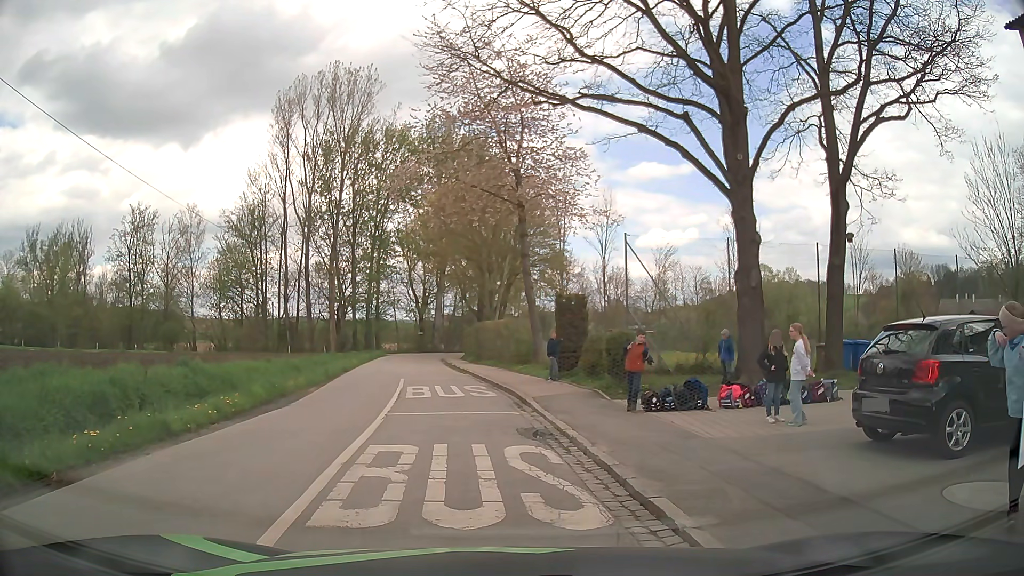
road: tertiary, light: Day
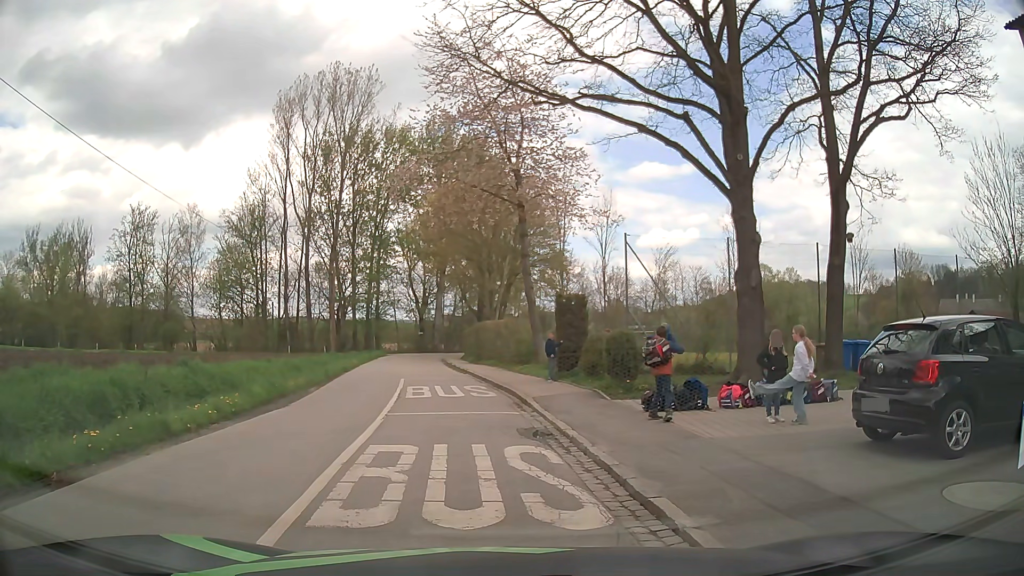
(0.0, 0.0) m; 0°
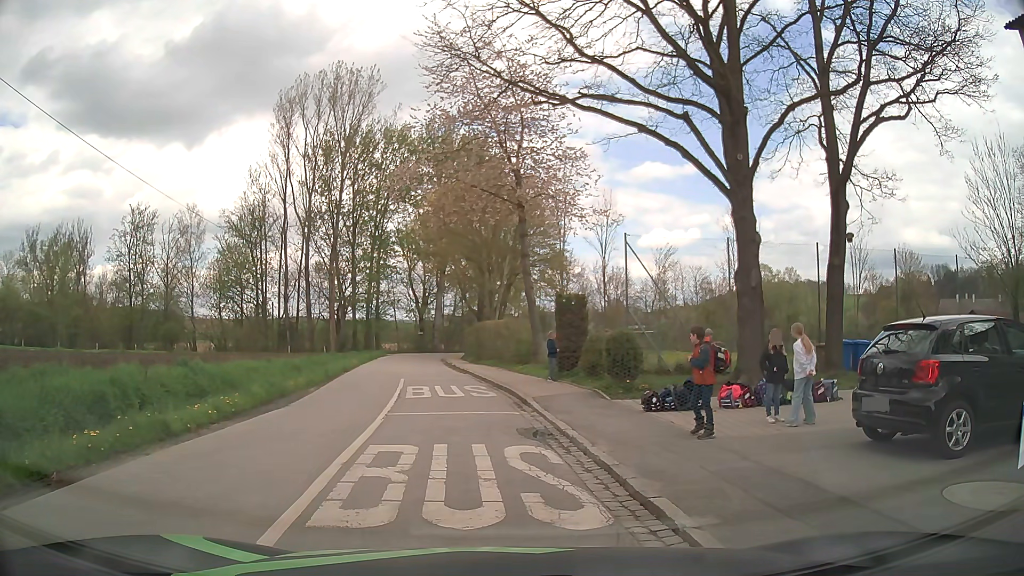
(0.0, 0.0) m; 0°
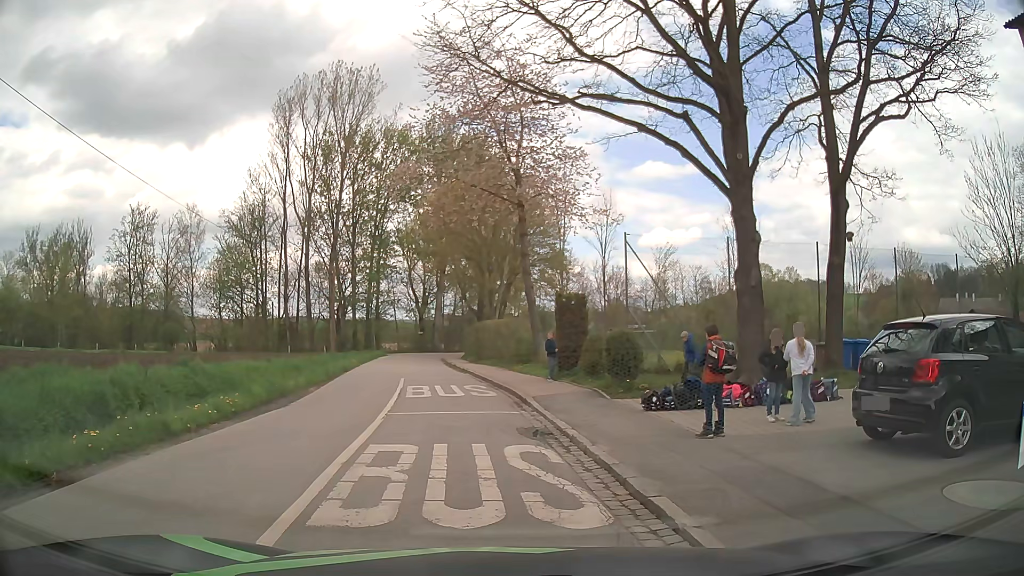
(0.0, 0.0) m; 0°
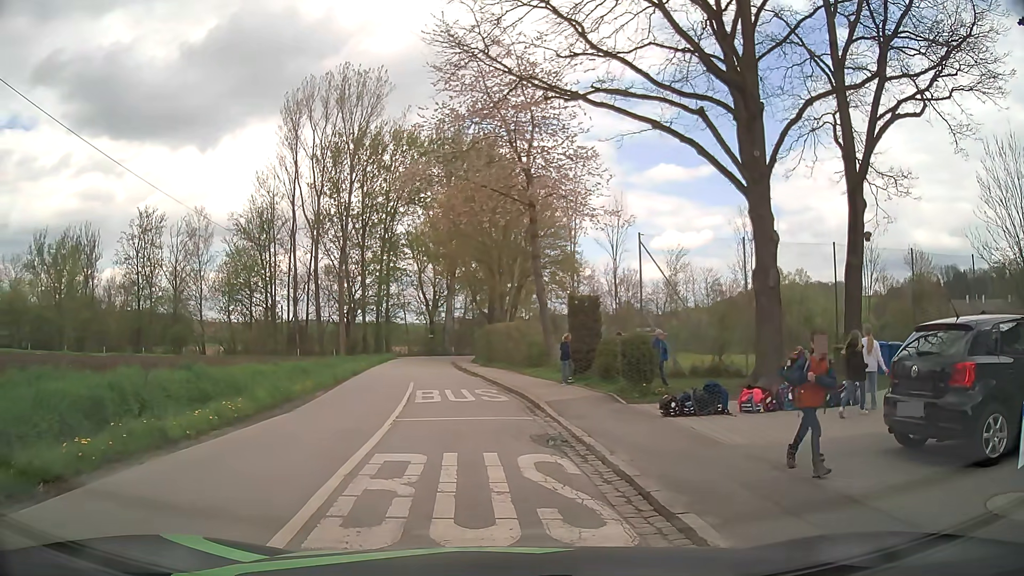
(0.0, +0.5) m; 0°
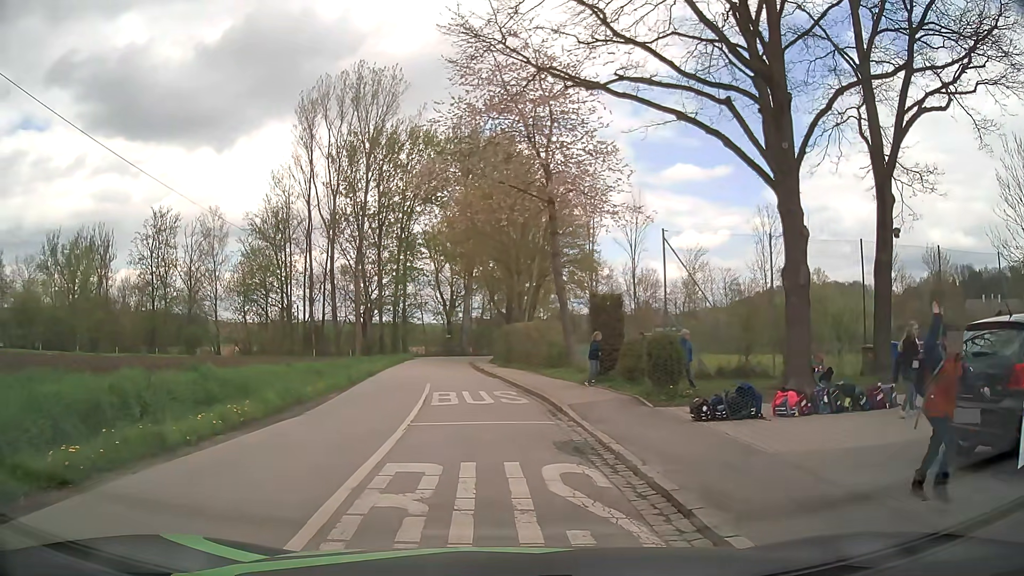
(0.0, +0.7) m; -1°
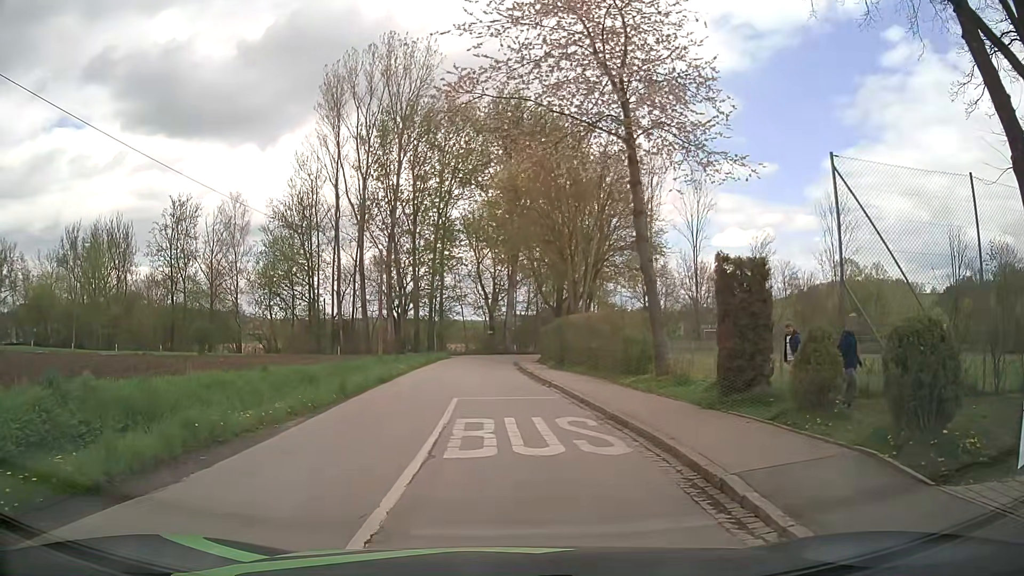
(-0.7, +7.9) m; -6°
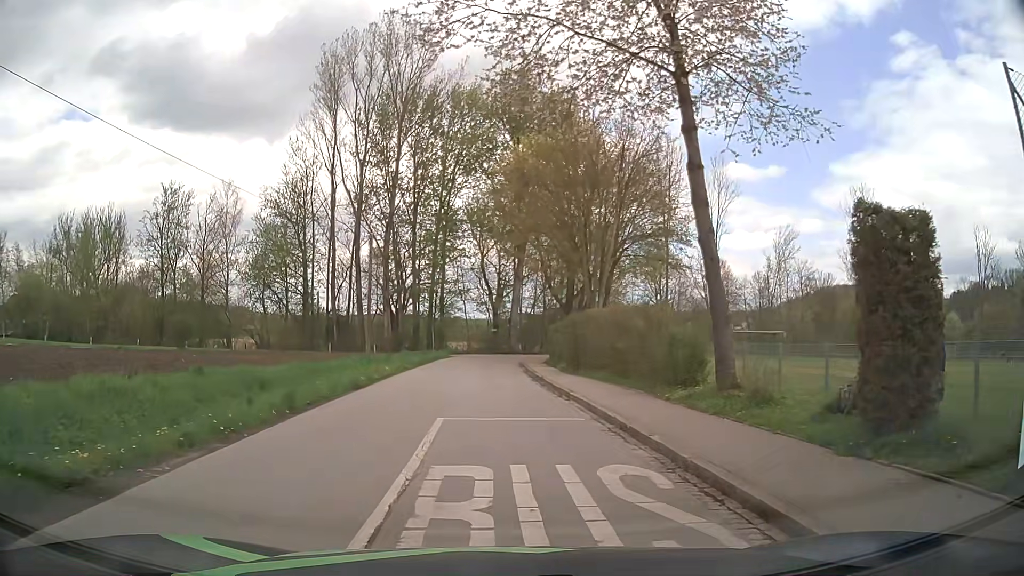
(-0.1, +4.9) m; -2°
